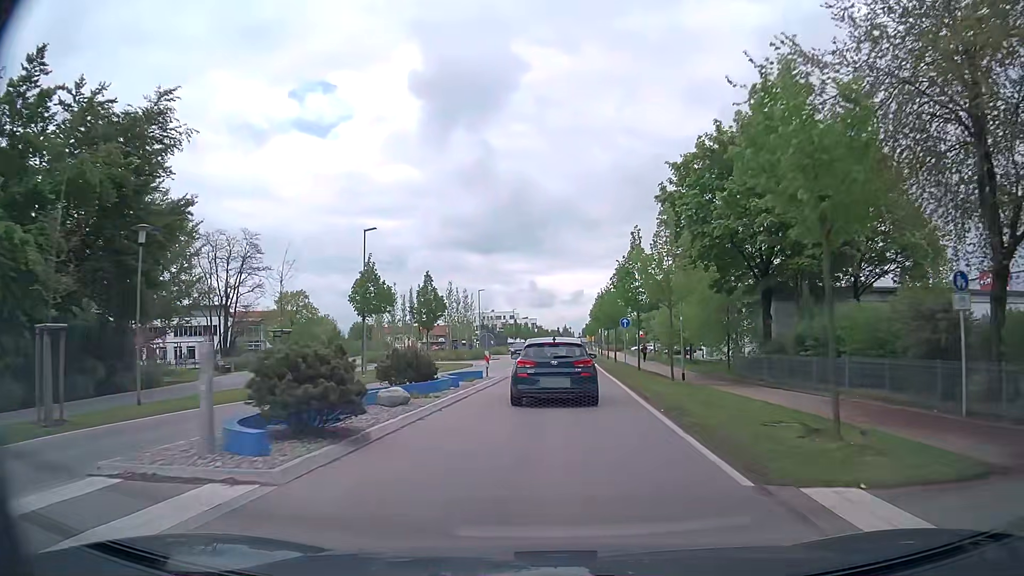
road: tertiary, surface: asphalt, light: Day
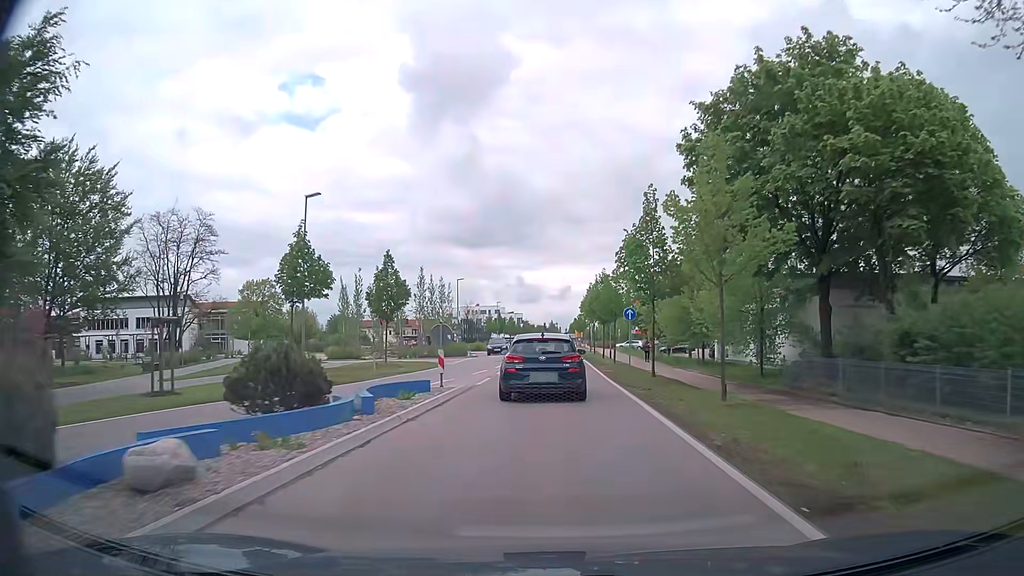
(+0.2, +8.1) m; +2°
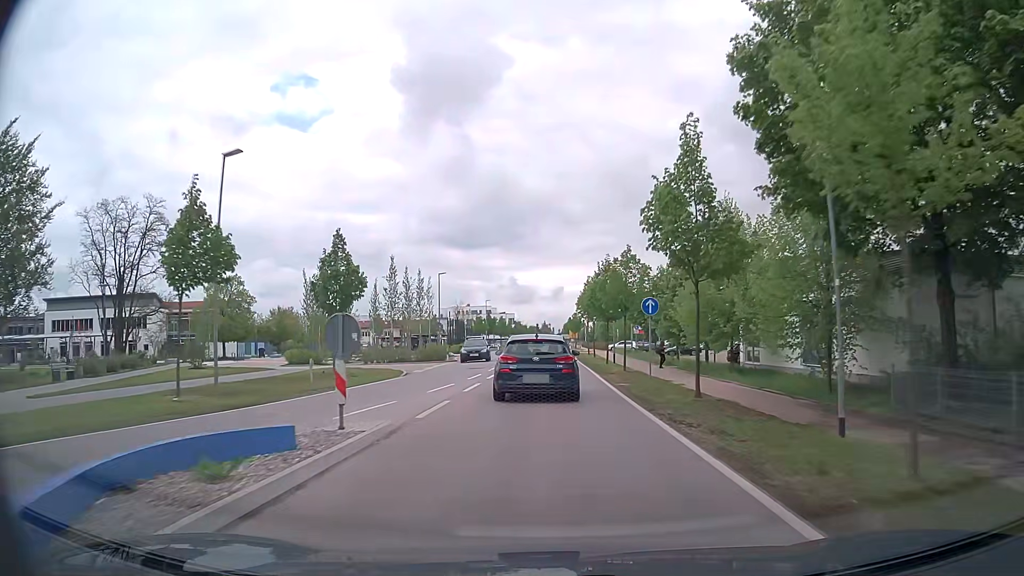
(0.0, +8.1) m; 0°
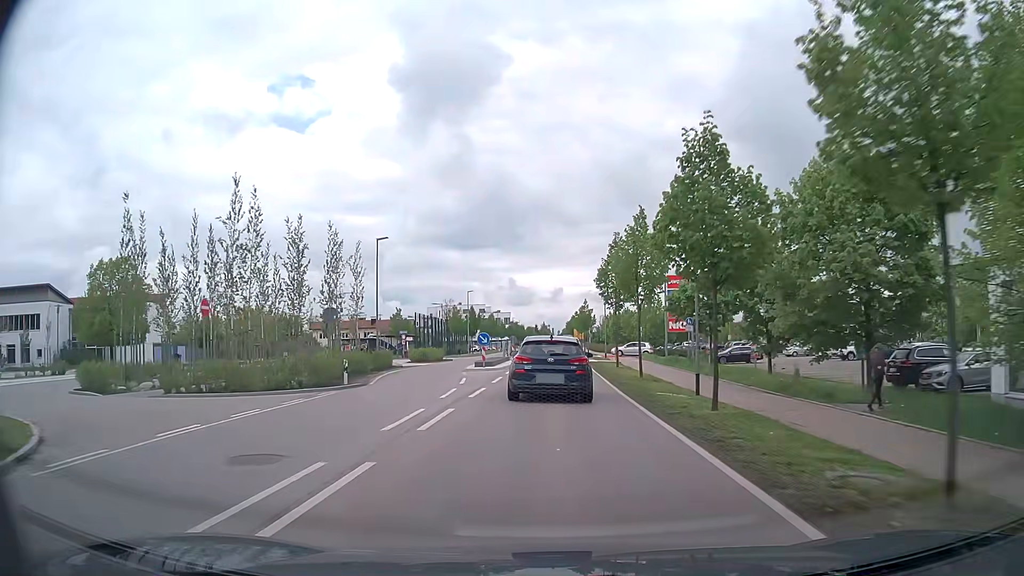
(+0.1, +24.7) m; +1°
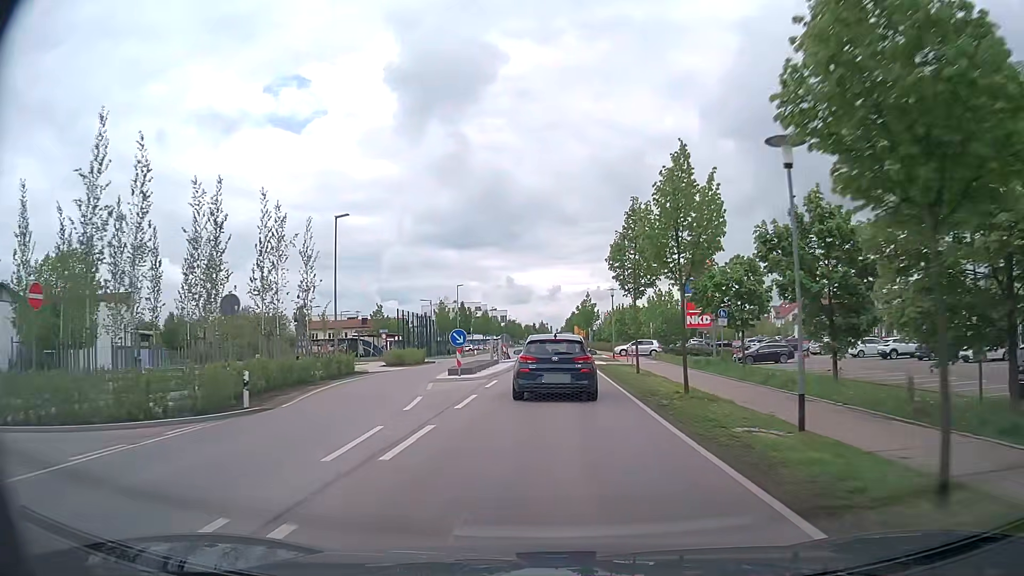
(0.0, +8.3) m; 0°
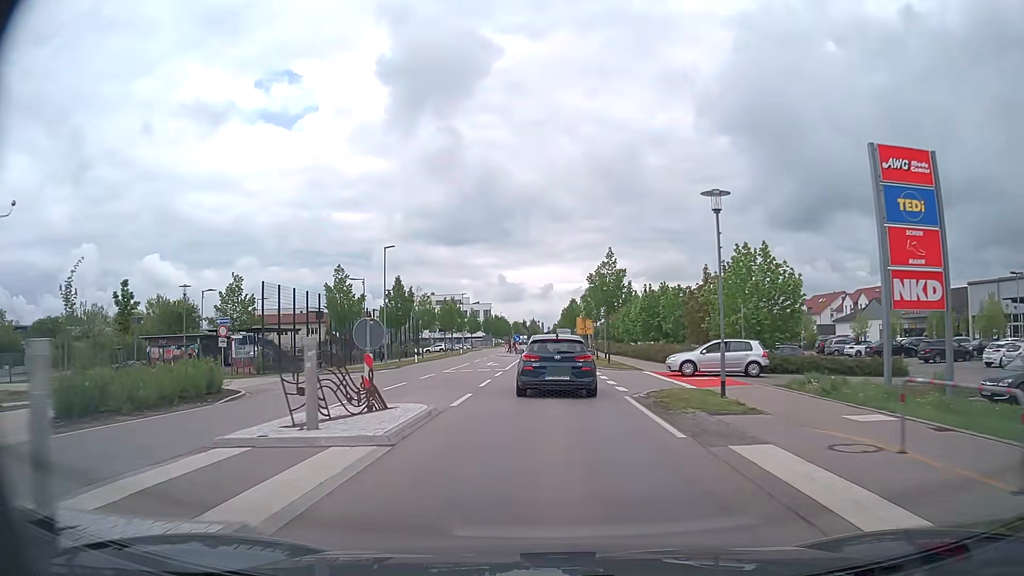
(+0.2, +32.3) m; 0°
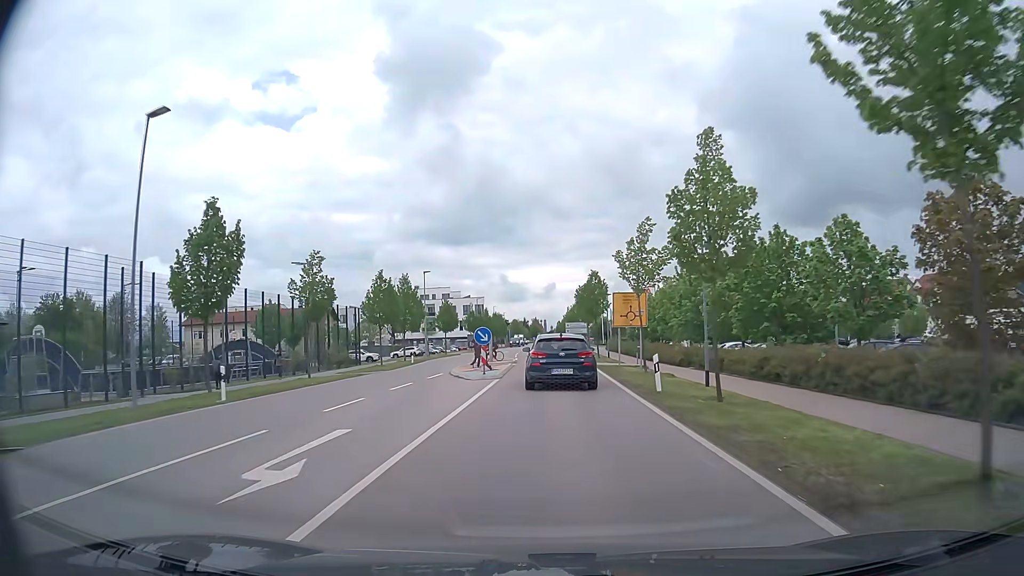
(0.0, +31.0) m; 0°
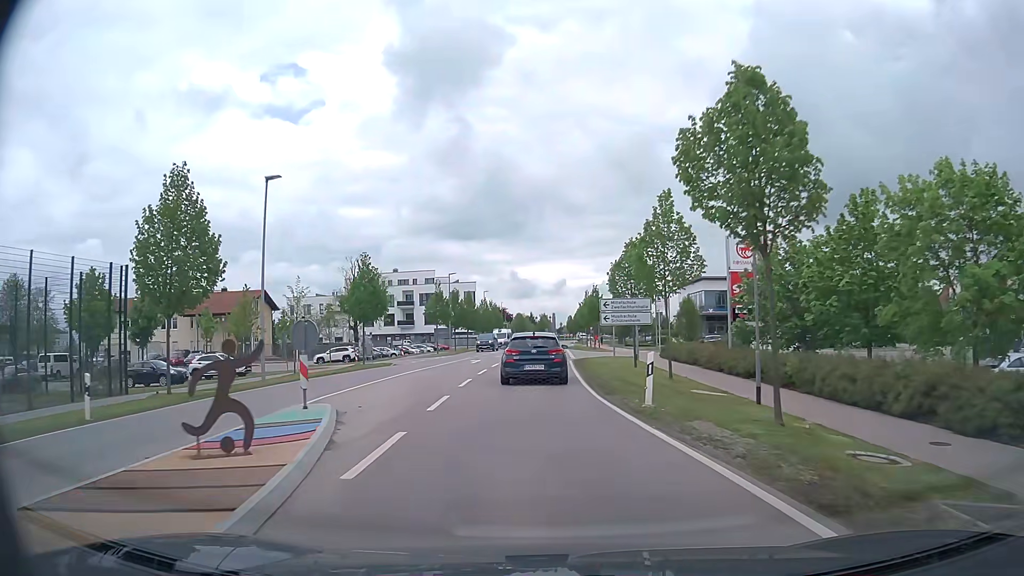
(+0.1, +37.1) m; -1°
(0, +10) (-1, +20) (-1, +30) (-1, +40) (0, +50) (0, +60) (0, +70) (0, +80) (+1, +90) (+2, +100) m
